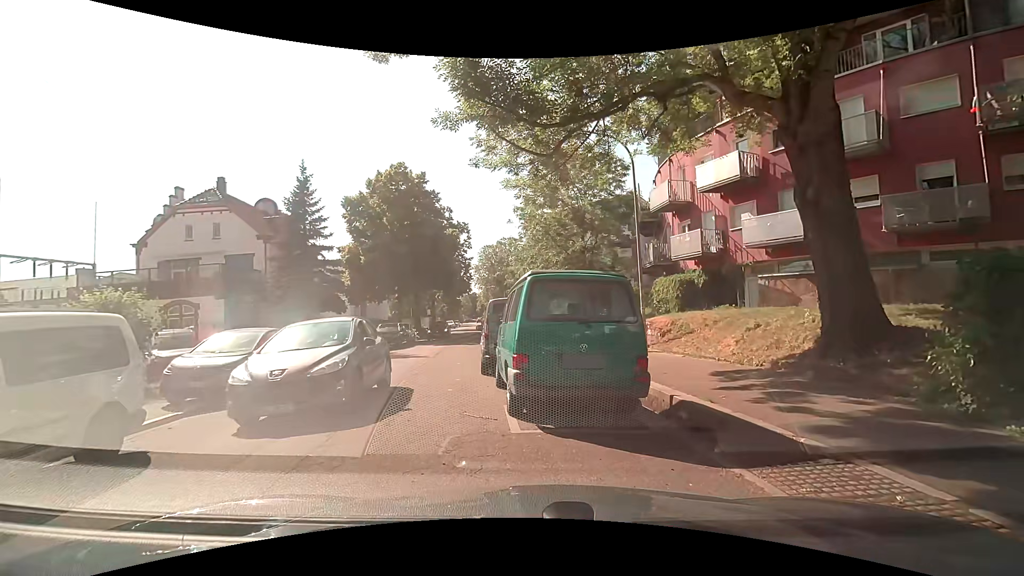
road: residential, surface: asphalt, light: Day
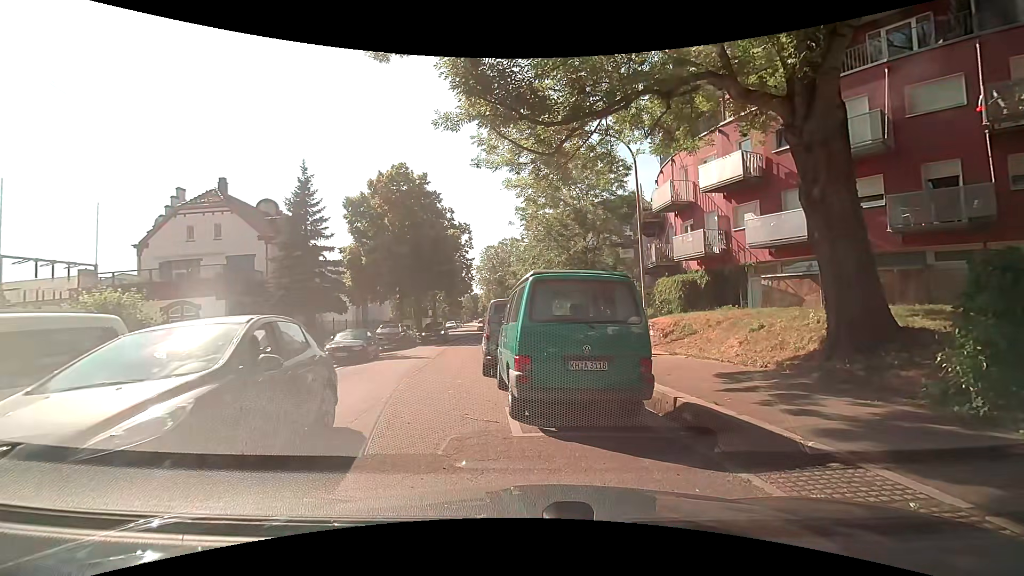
(0.0, +0.1) m; 0°
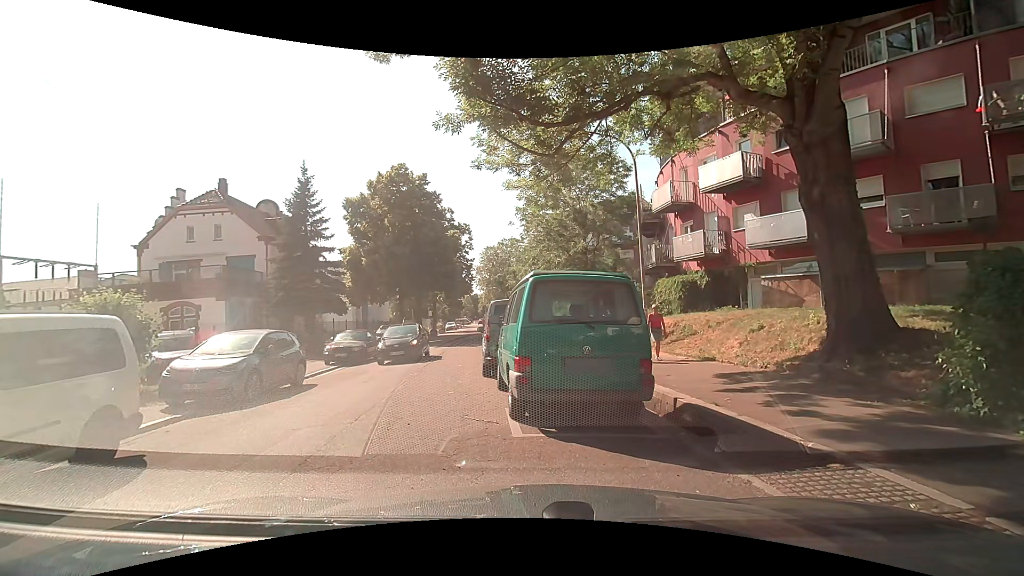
(0.0, +0.1) m; 0°
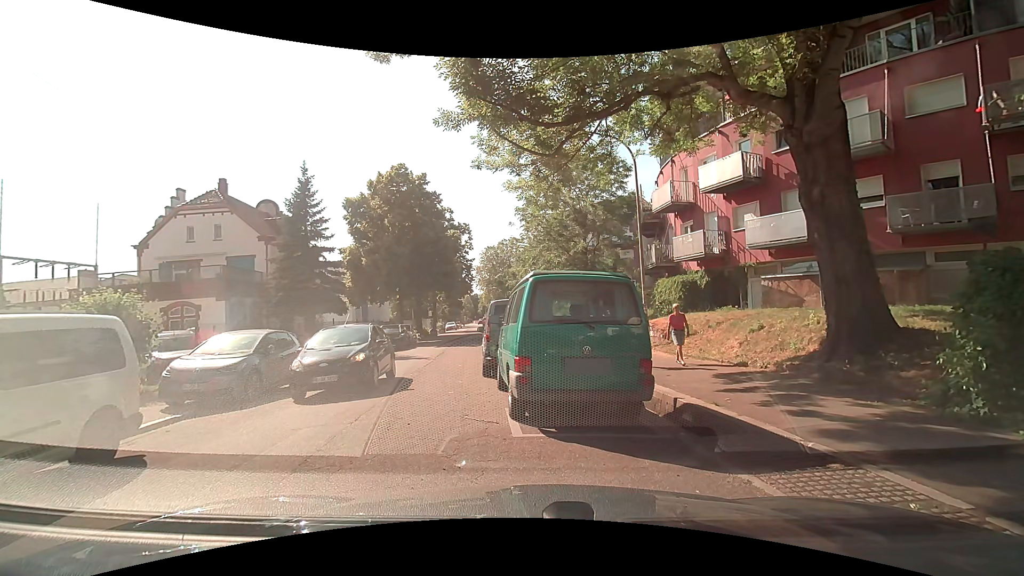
(0.0, 0.0) m; 0°
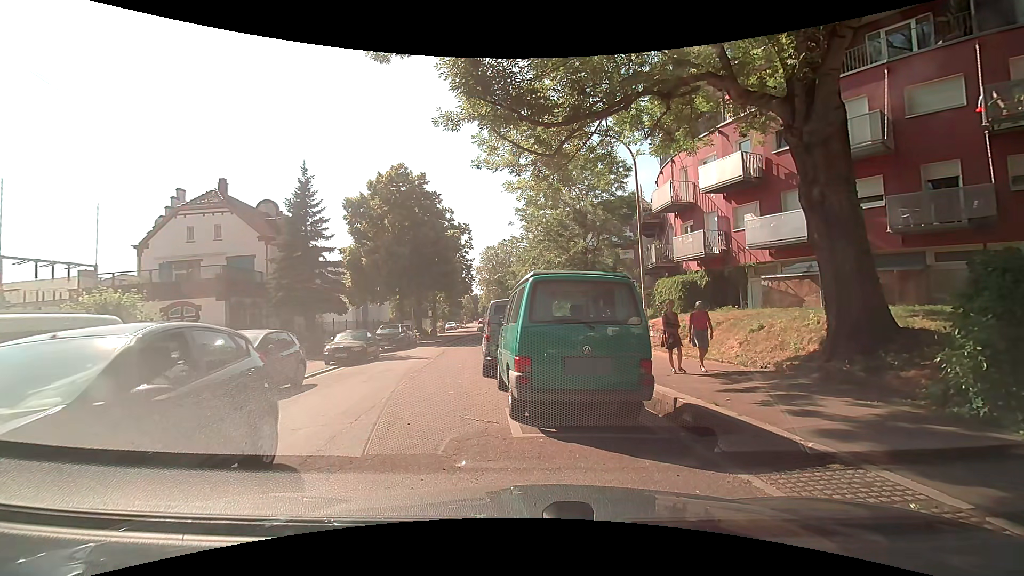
(0.0, 0.0) m; 0°
